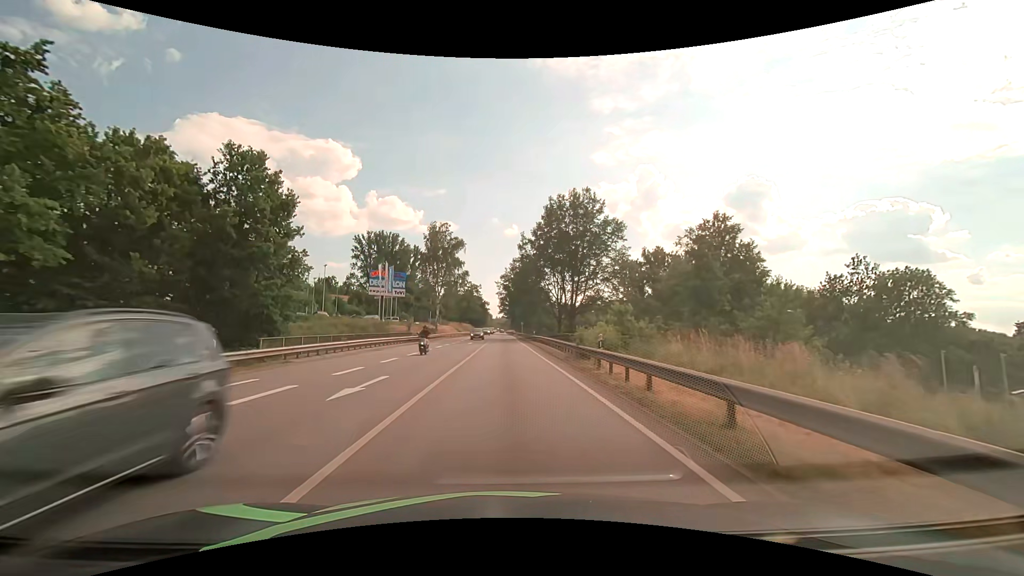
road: primary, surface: asphalt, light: Day
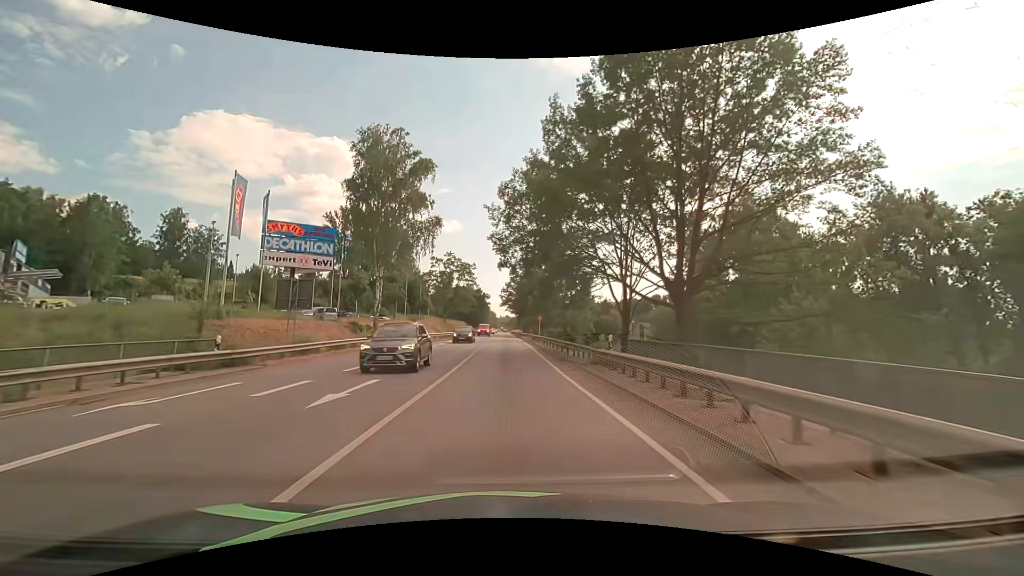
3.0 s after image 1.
(0.0, +40.9) m; 0°
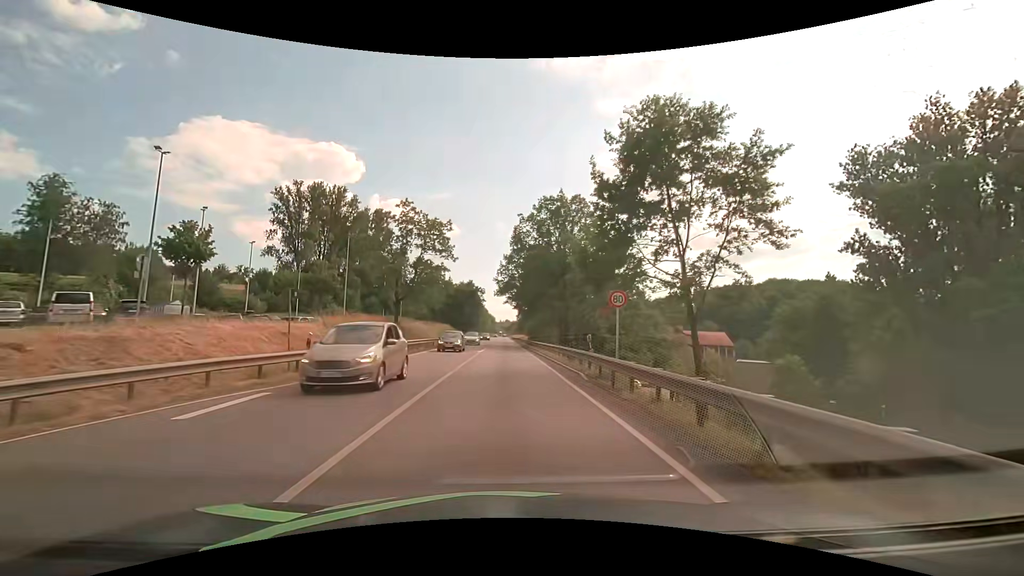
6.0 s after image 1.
(+0.1, +38.5) m; 0°
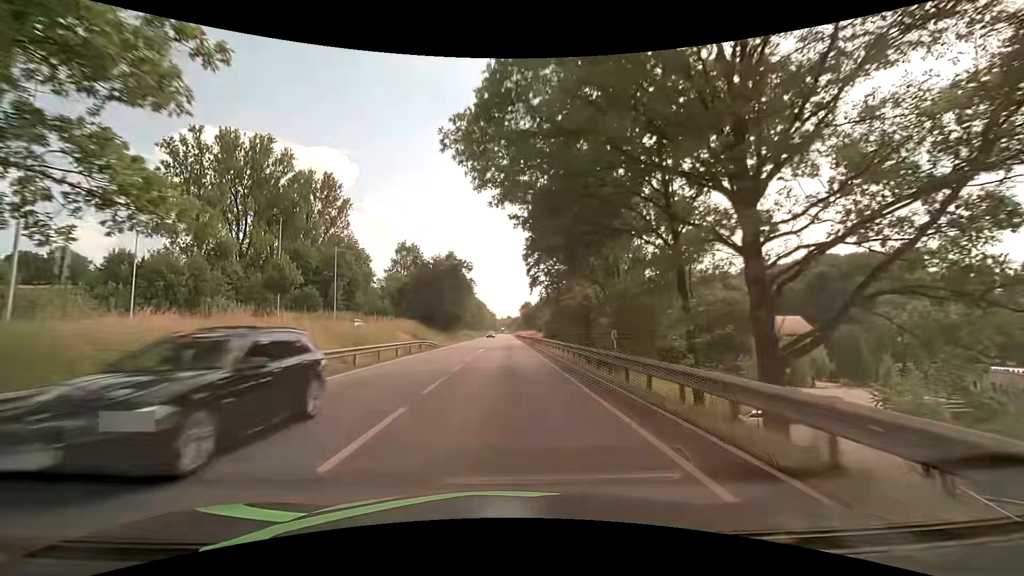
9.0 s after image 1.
(+0.4, +43.9) m; 0°
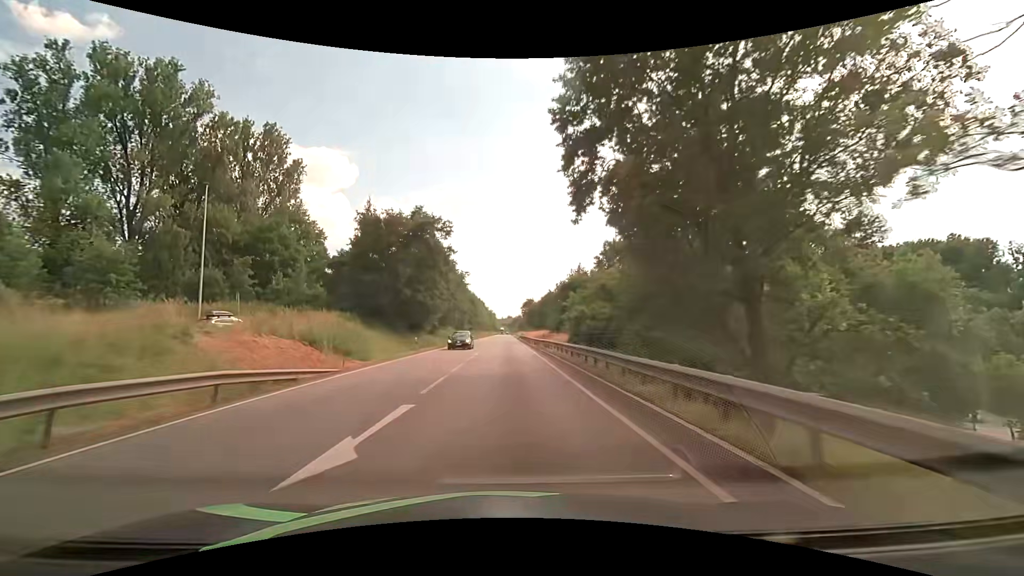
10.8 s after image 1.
(-0.1, +30.3) m; 0°
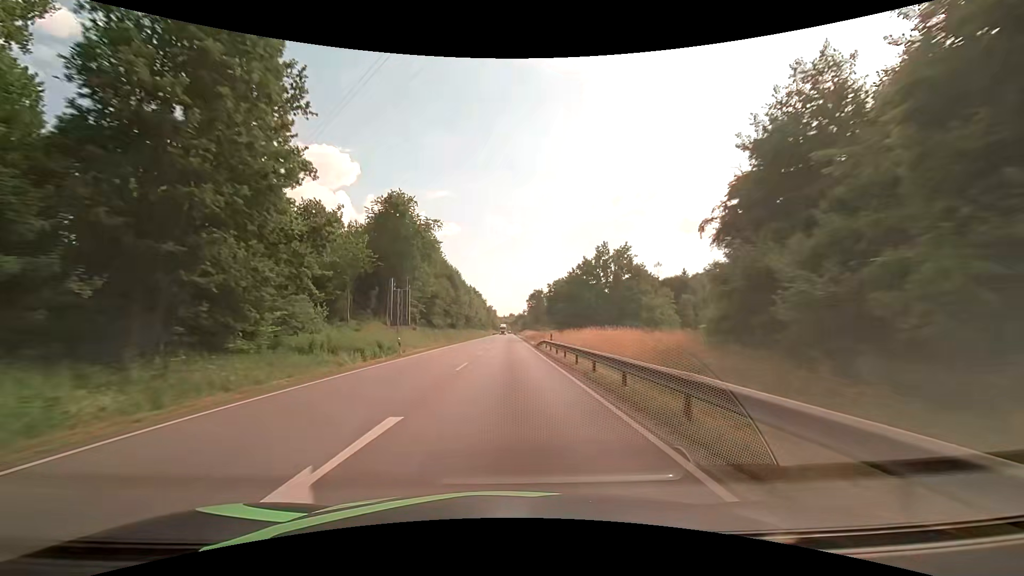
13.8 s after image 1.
(-0.1, +56.2) m; 0°
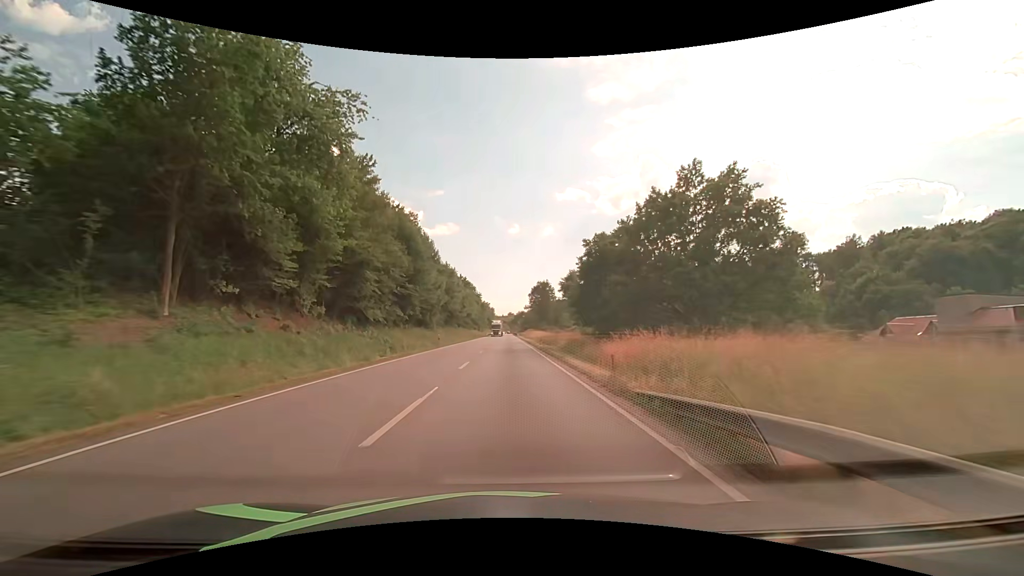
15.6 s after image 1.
(0.0, +35.6) m; 0°
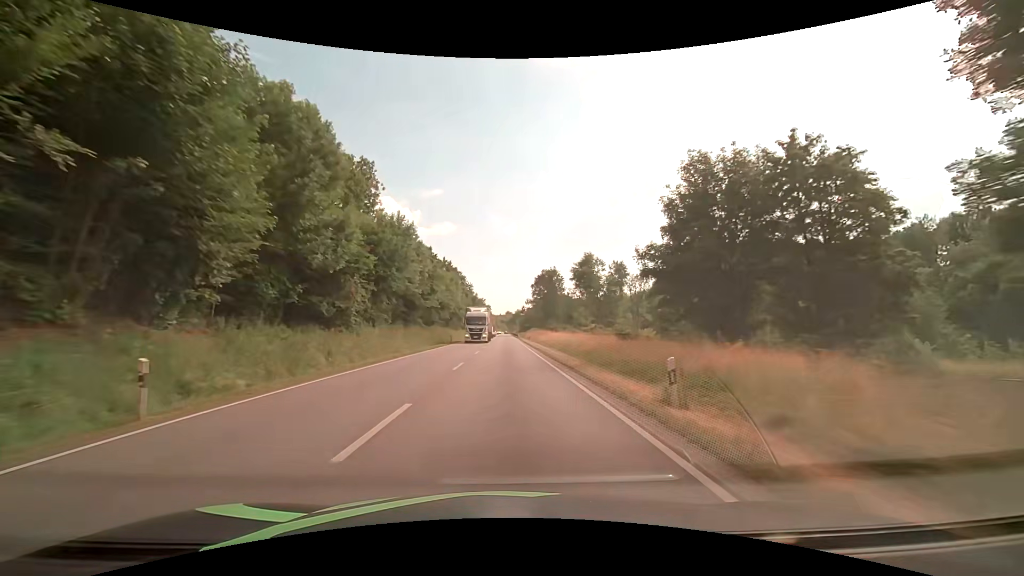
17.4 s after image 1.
(+0.1, +36.3) m; 0°
(0, +10) (0, +20) (0, +30) (0, +40) (0, +50) (0, +60) (0, +70) (0, +80) (0, +90) (0, +100) m
